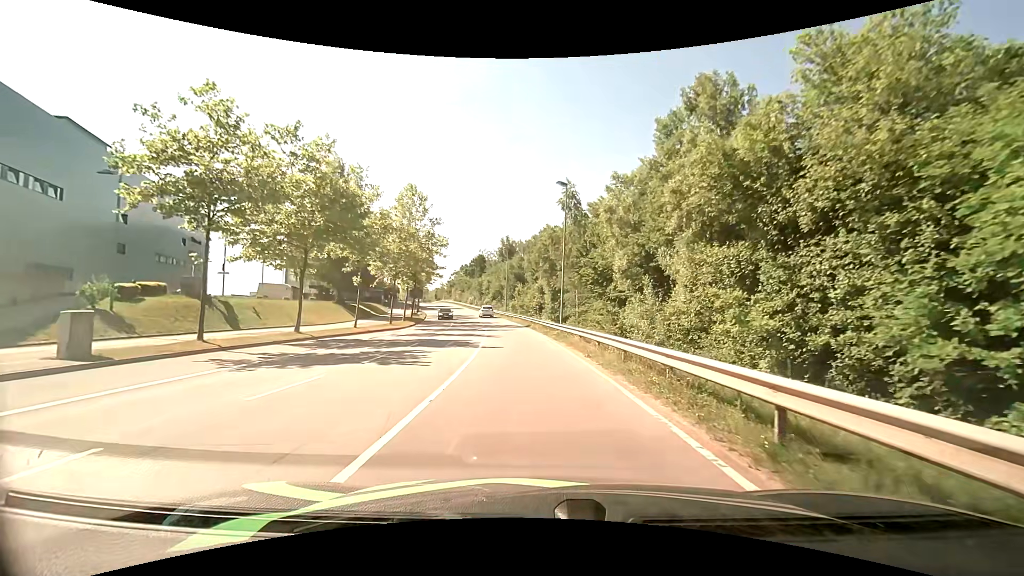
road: secondary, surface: asphalt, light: Day
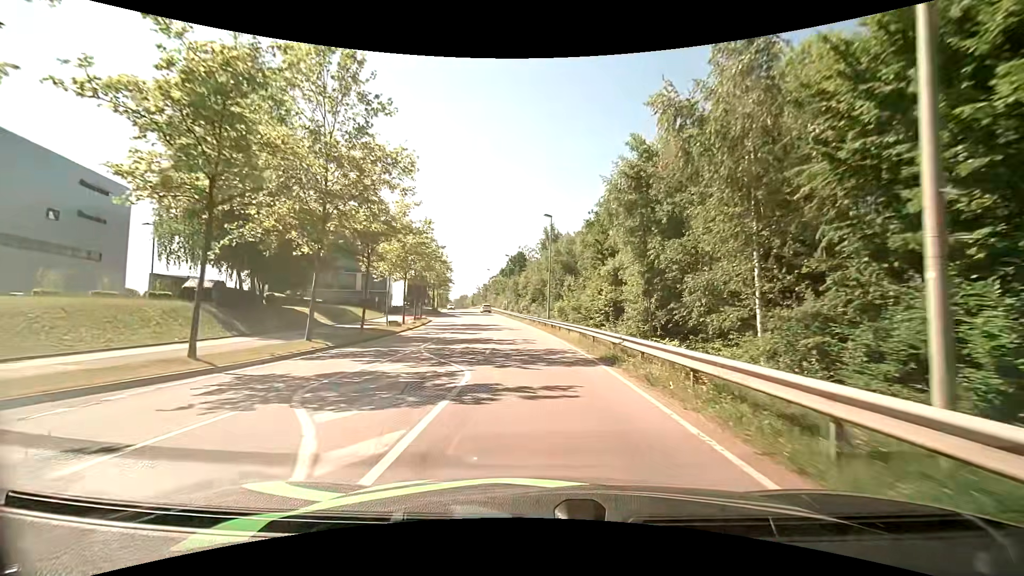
(-1.3, +29.0) m; -5°
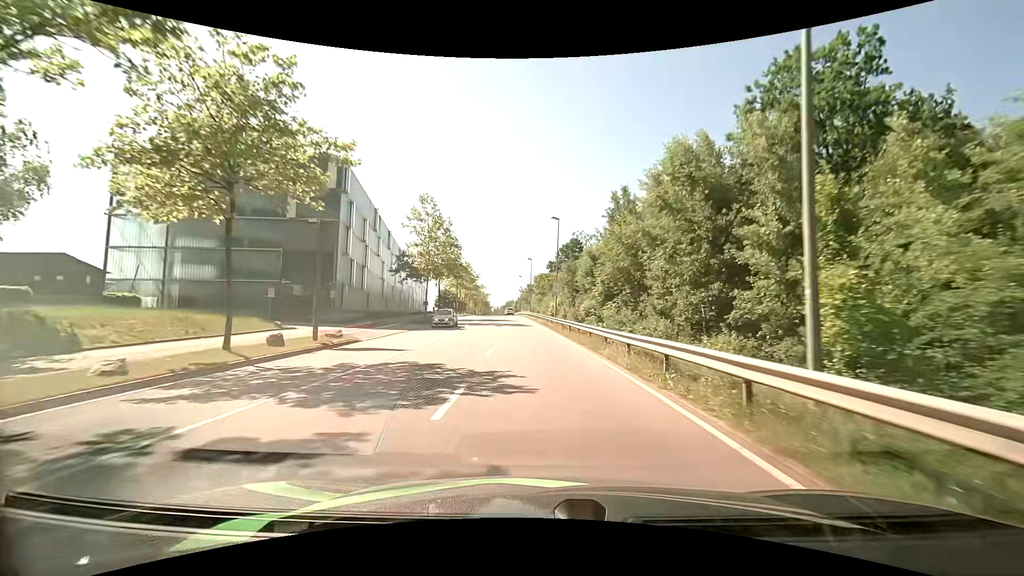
(-1.8, +37.9) m; -6°
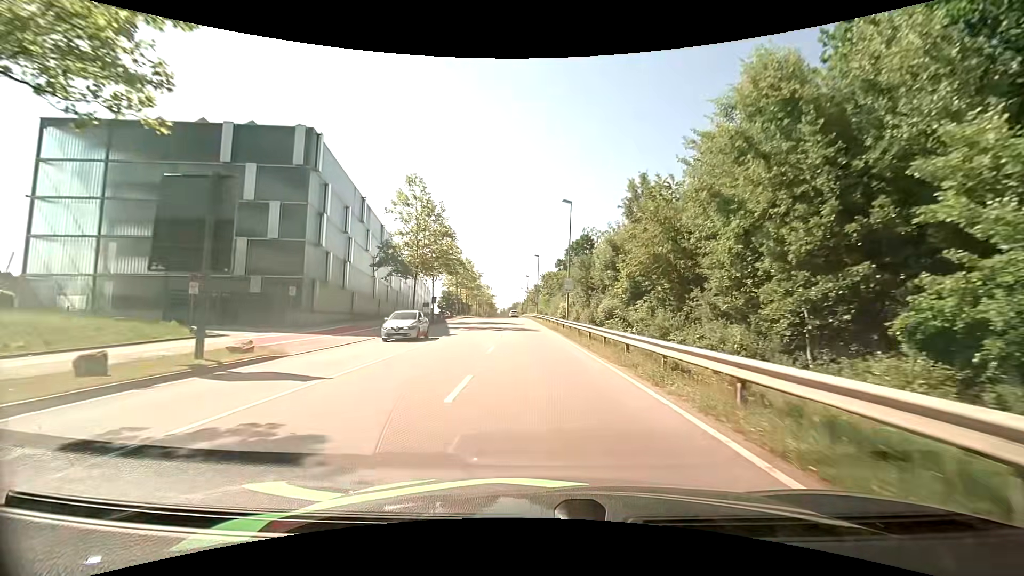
(-0.1, +7.8) m; -1°
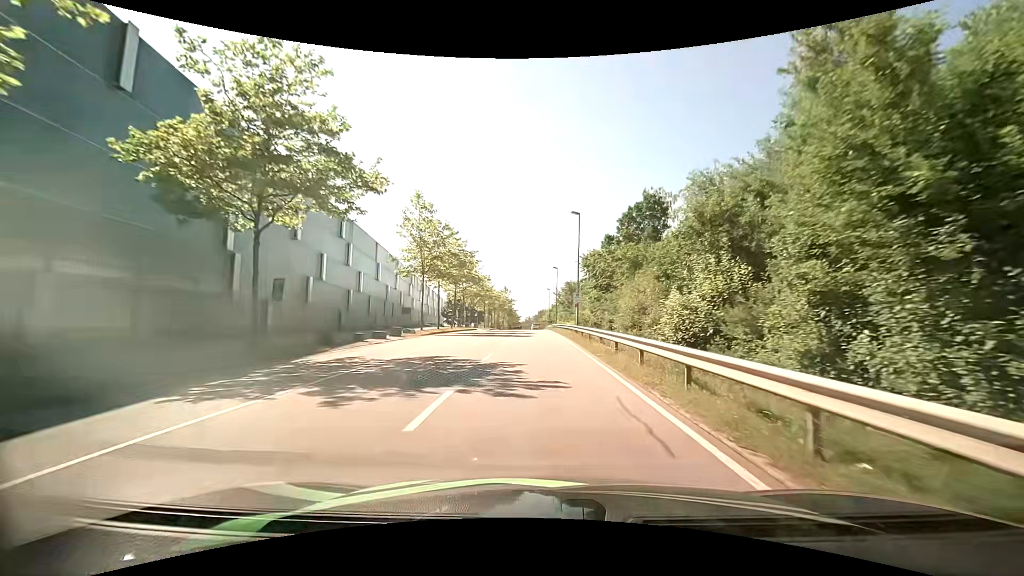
(-1.0, +38.0) m; -3°
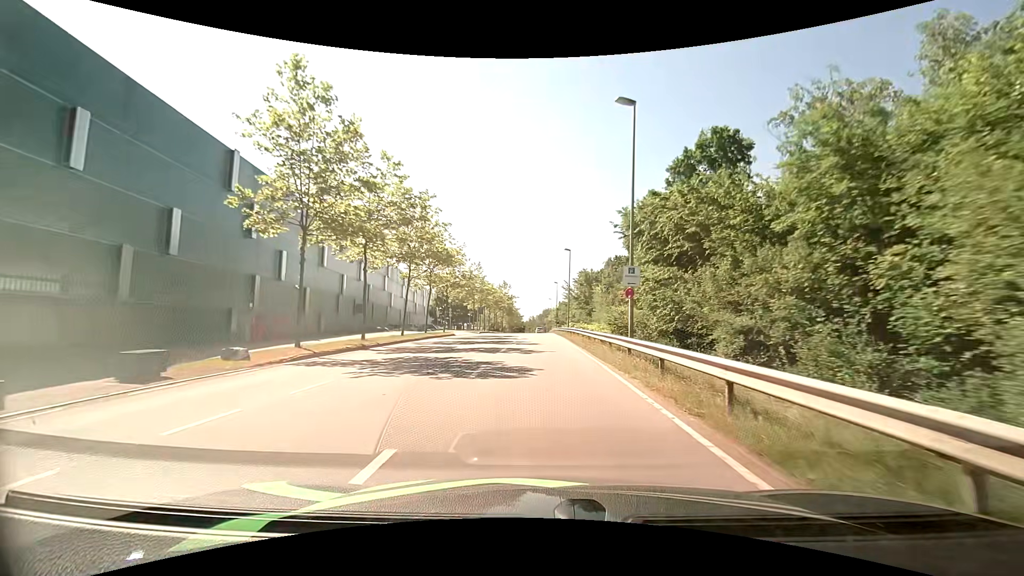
(-0.1, +21.8) m; -1°
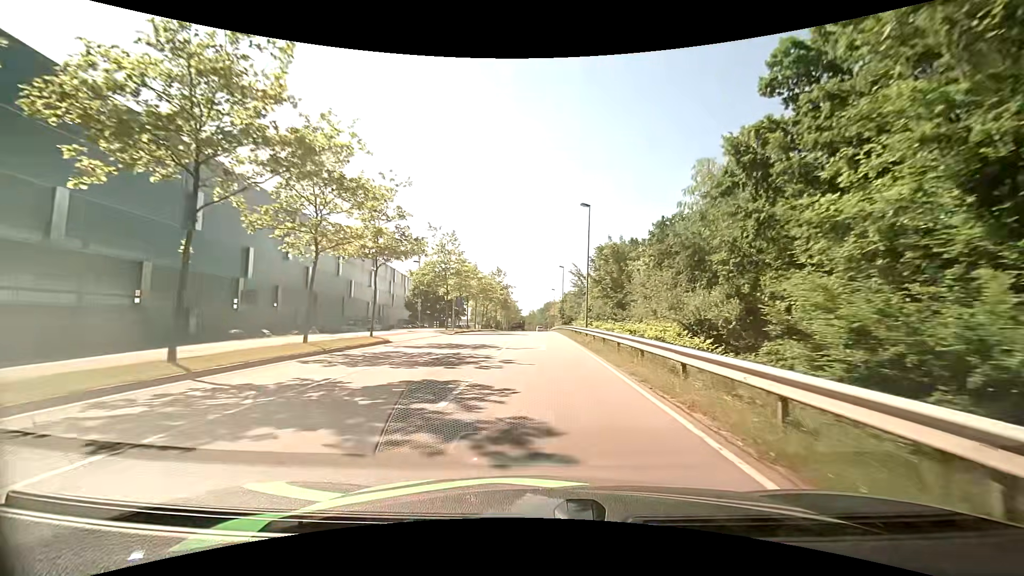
(0.0, +21.6) m; 0°
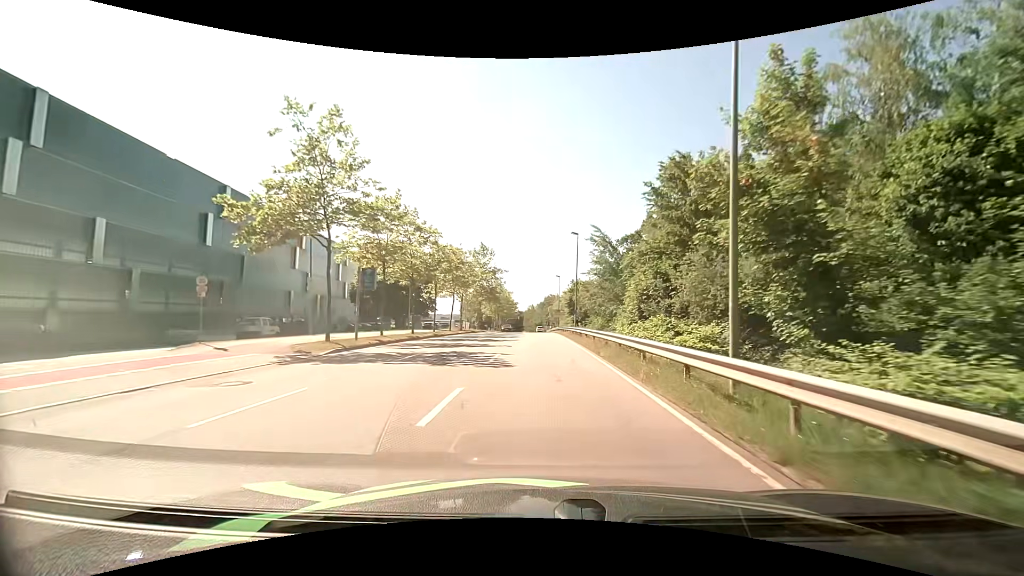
(0.0, +28.3) m; 0°
(0, +10) (0, +20) (0, +30) (0, +40) (0, +50) (0, +60) (0, +70) (0, +80) (0, +90) (0, +100) m
